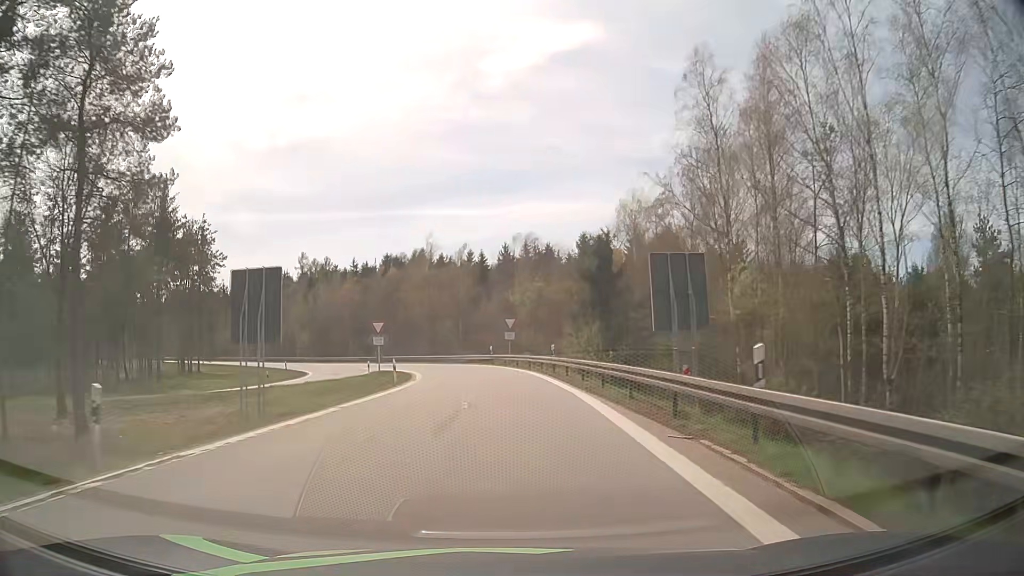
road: motorway_link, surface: asphalt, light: Day
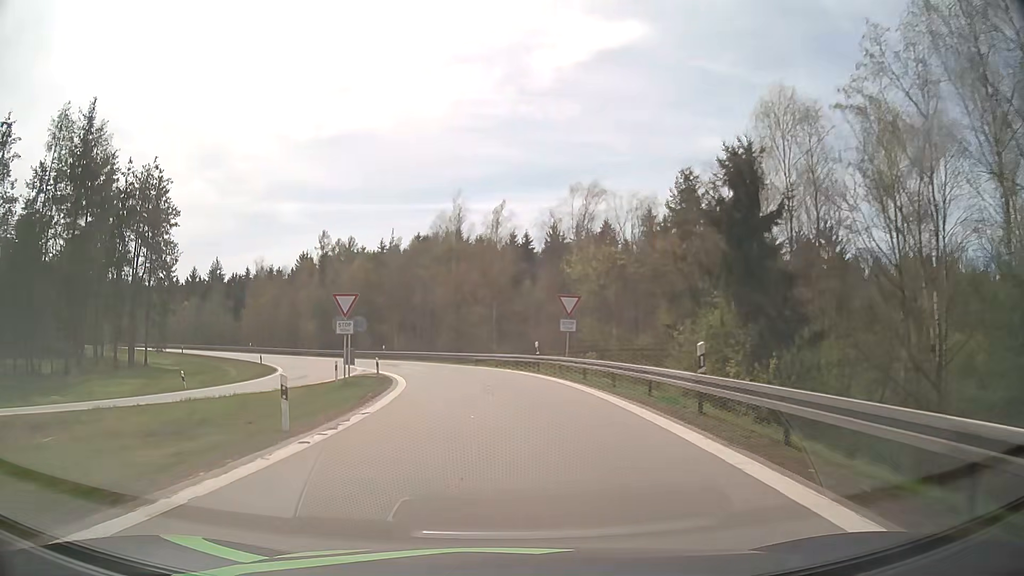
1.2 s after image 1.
(-0.4, +19.8) m; -3°
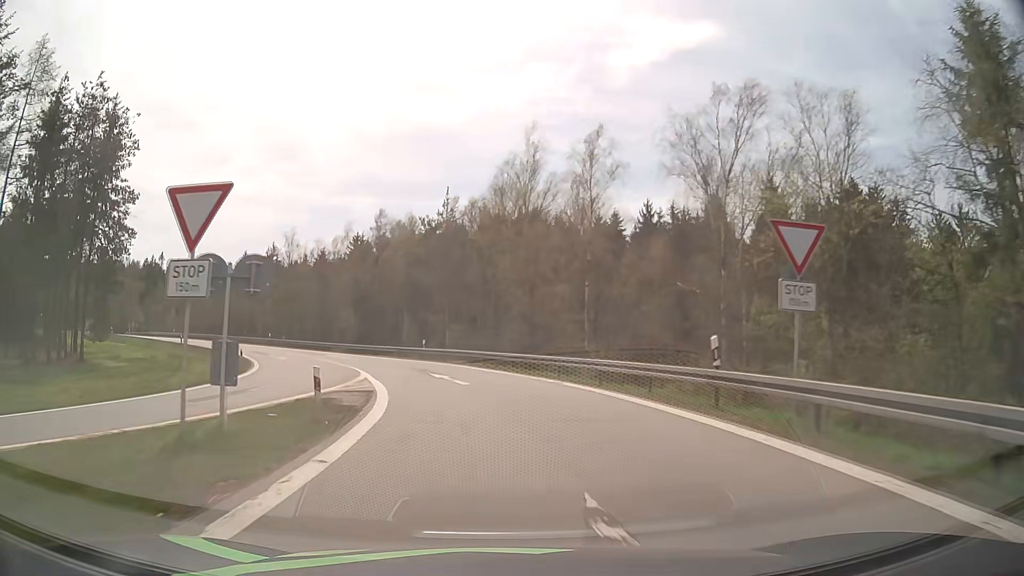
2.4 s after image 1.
(-1.1, +18.9) m; -7°
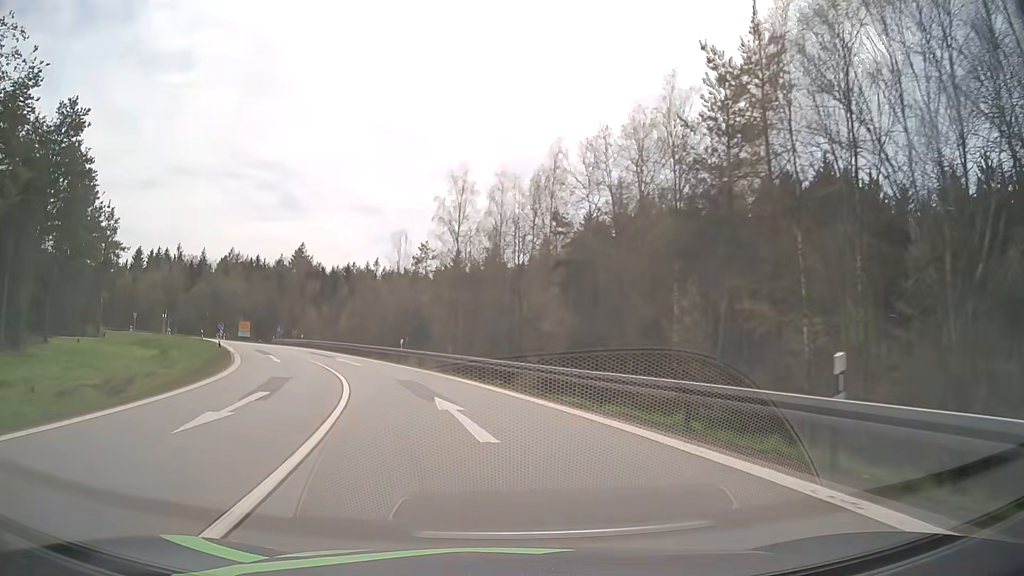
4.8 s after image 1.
(-5.7, +35.6) m; -20°
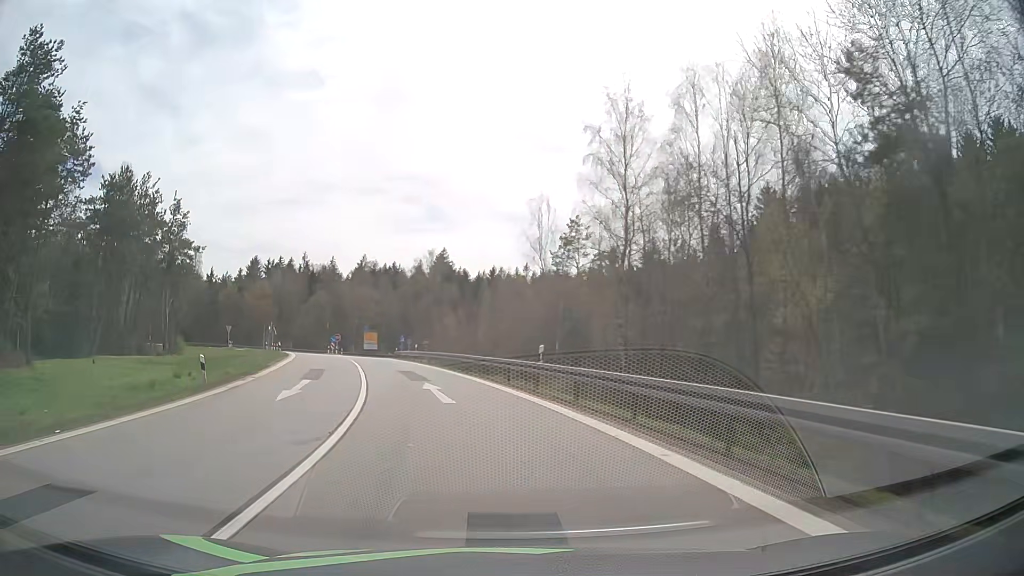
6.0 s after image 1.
(-1.9, +17.6) m; -12°
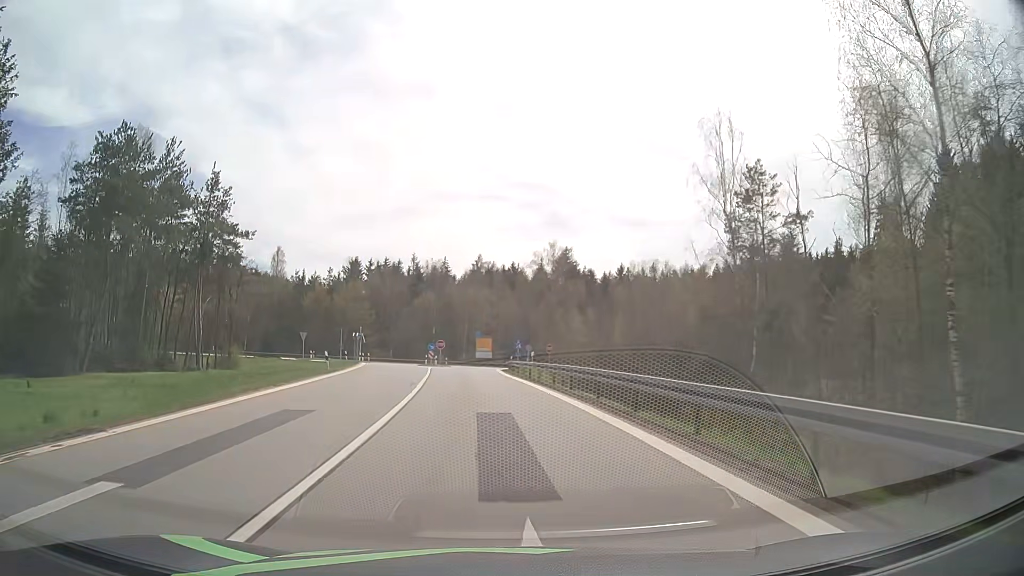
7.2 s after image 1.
(-1.9, +17.3) m; -11°
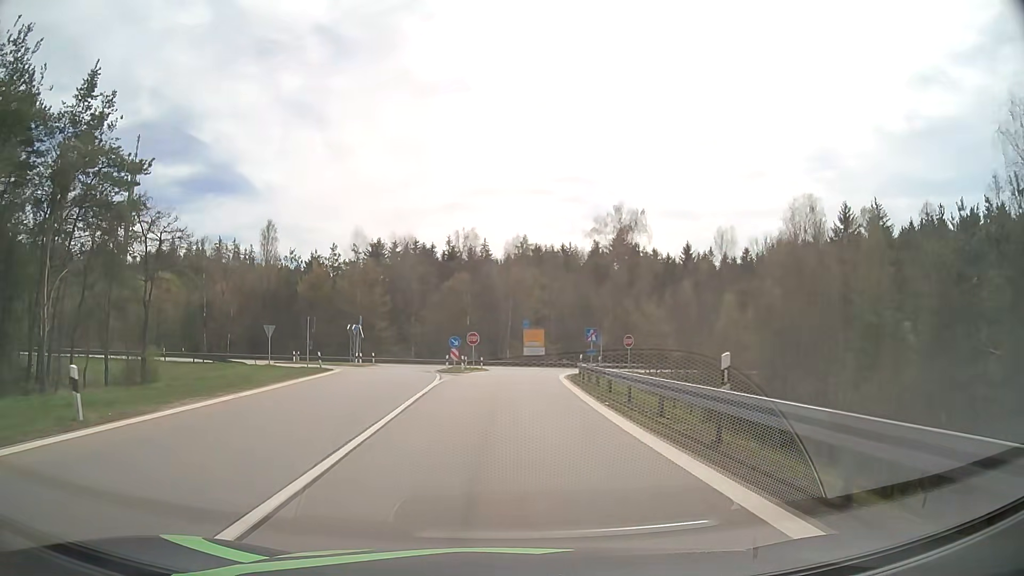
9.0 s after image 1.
(-1.4, +24.6) m; -5°
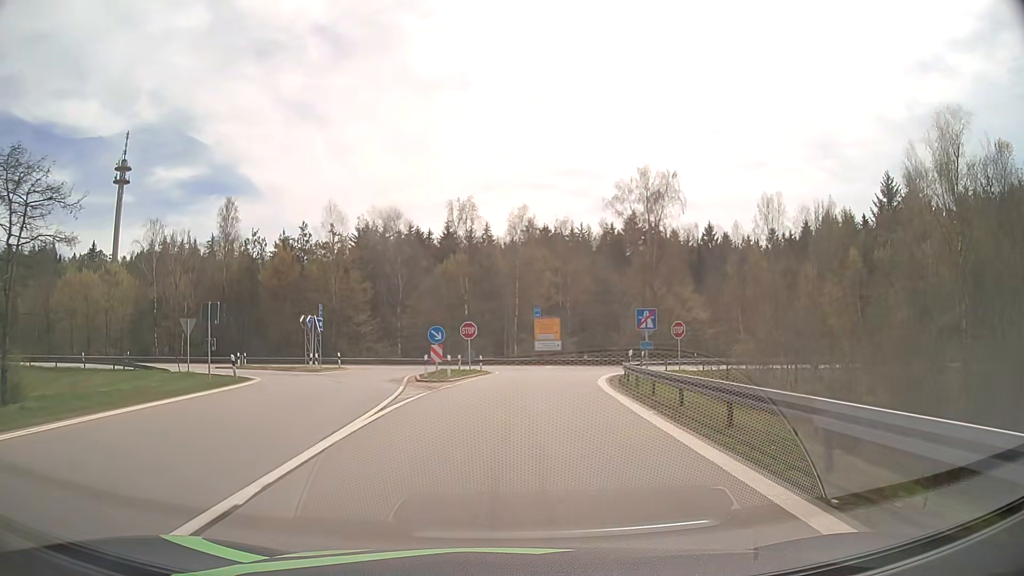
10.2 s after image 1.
(-0.1, +14.8) m; 0°
(0, +10) (0, +20) (0, +30) (+1, +40) (0, +50) (-8, +56) (-17, +58) (-27, +59) (-37, +59) (-47, +59) m
